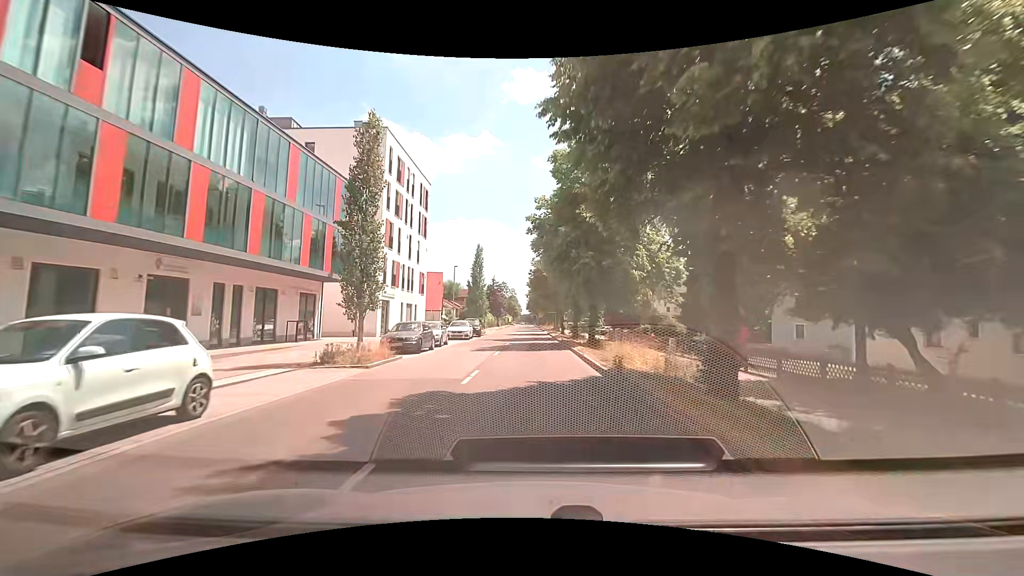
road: secondary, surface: asphalt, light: Day
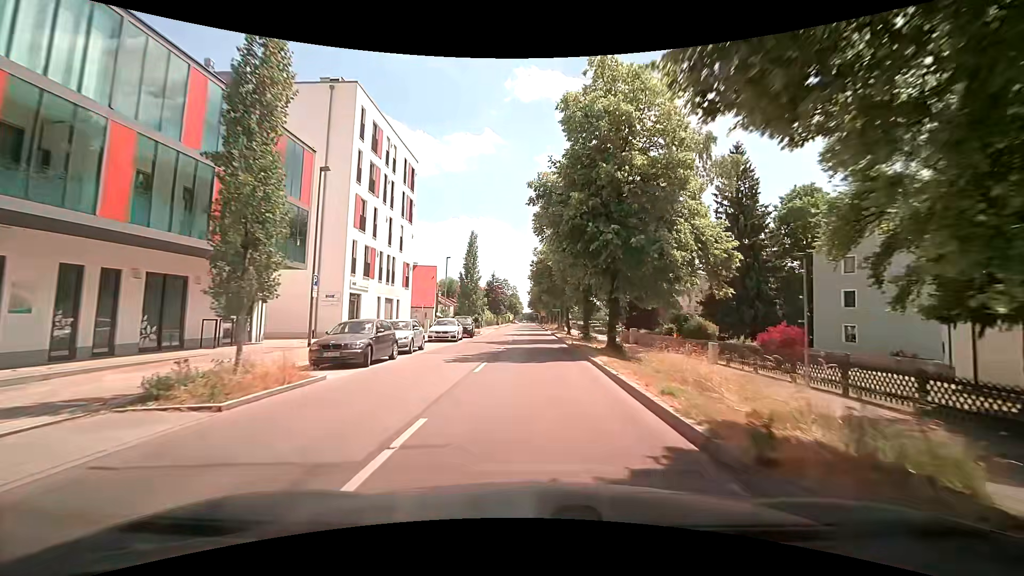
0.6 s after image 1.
(0.0, +7.0) m; -1°
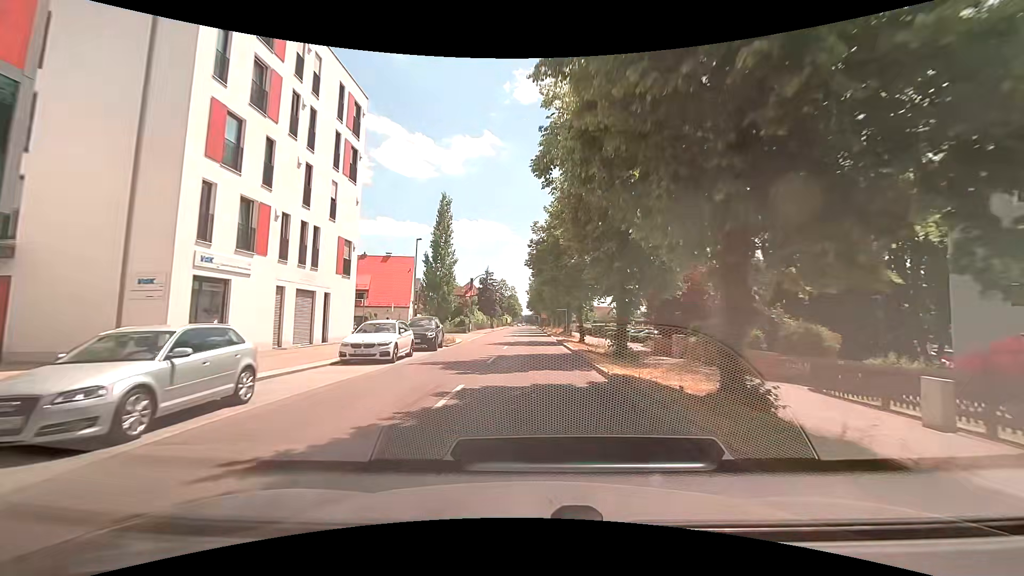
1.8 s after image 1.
(+0.1, +14.1) m; 0°
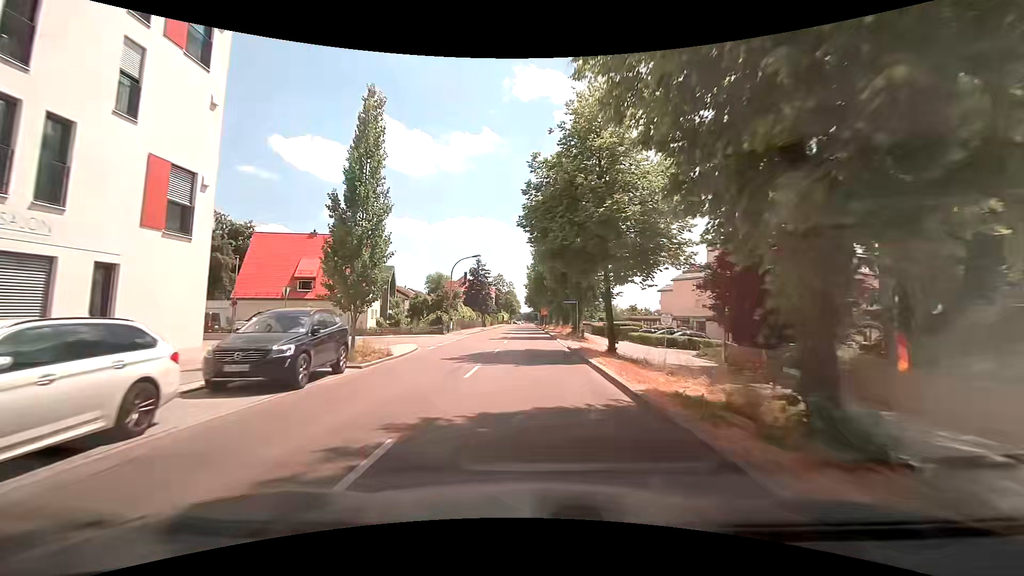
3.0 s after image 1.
(0.0, +14.1) m; 0°
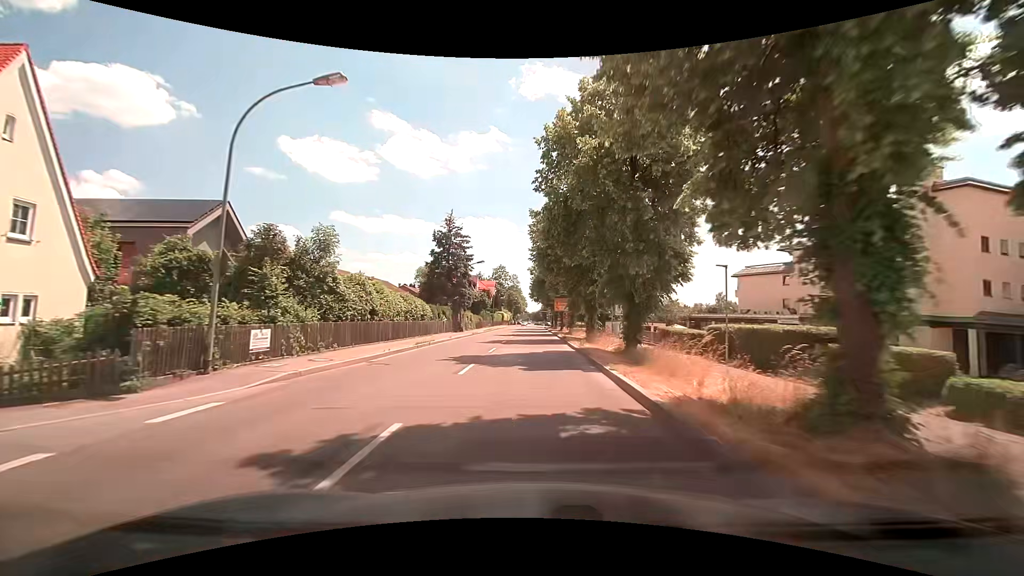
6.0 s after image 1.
(-0.1, +35.3) m; -1°
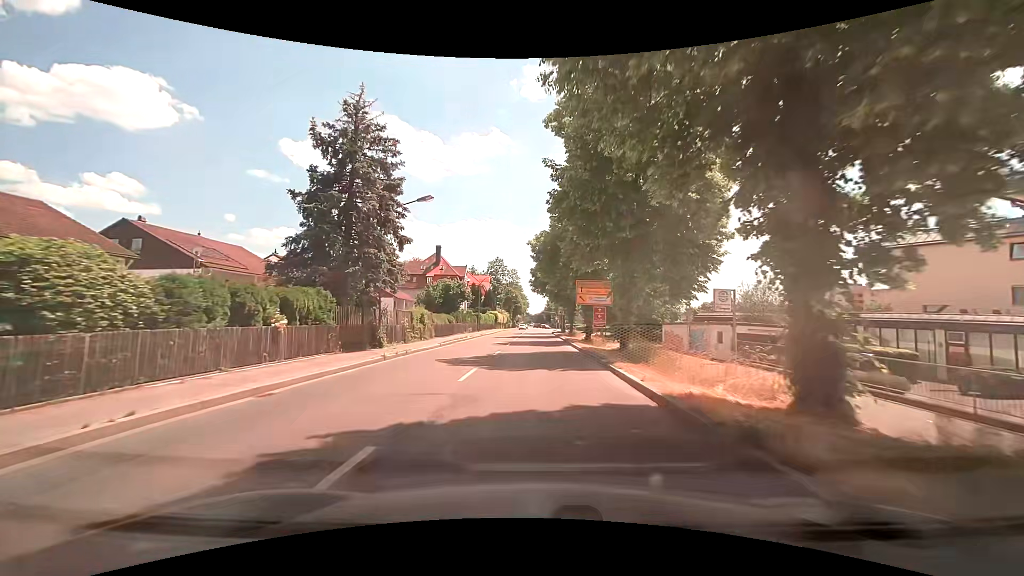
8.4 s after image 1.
(-0.1, +28.0) m; 0°
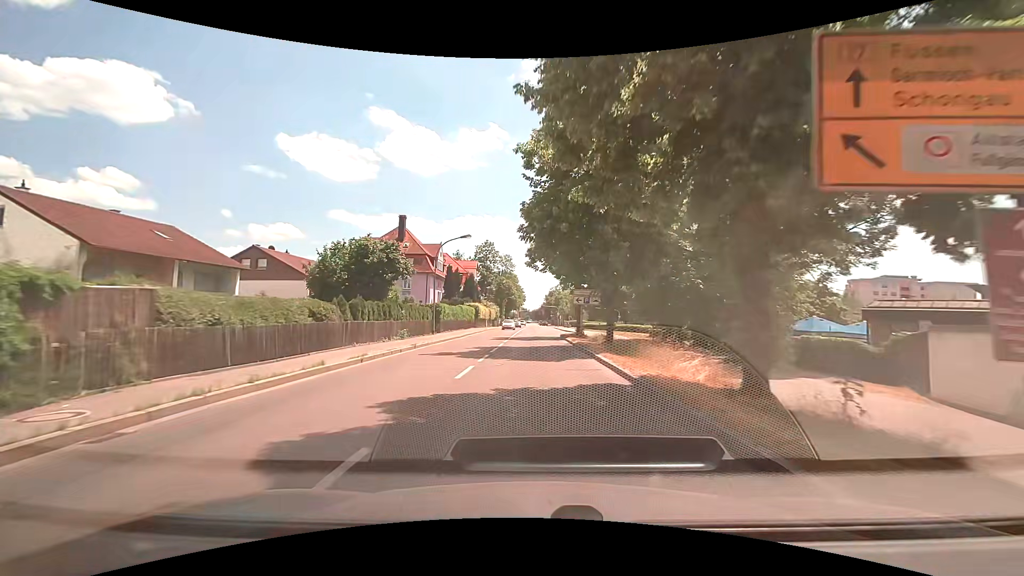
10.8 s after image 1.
(-0.1, +27.3) m; 0°
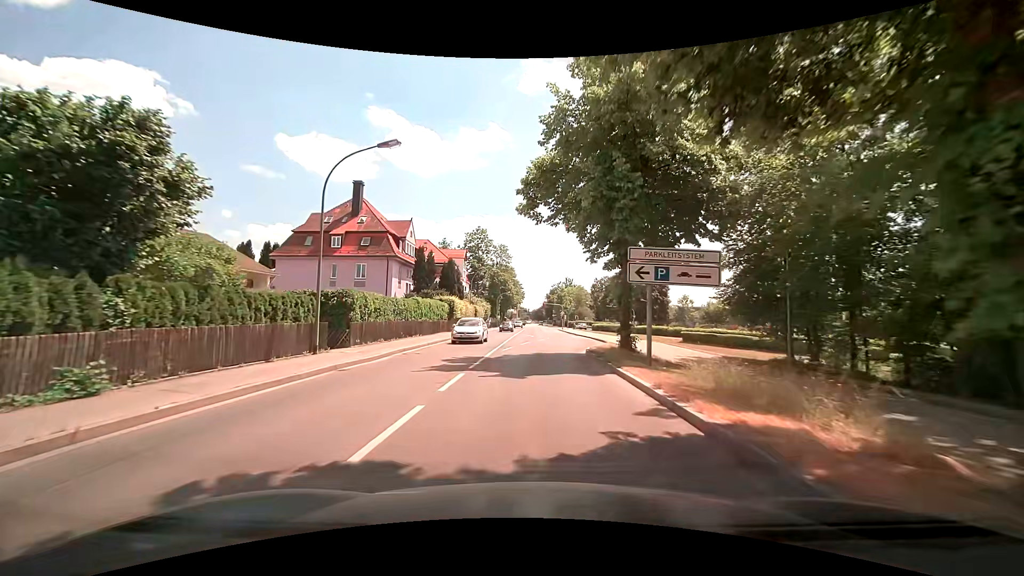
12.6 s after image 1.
(0.0, +19.9) m; 0°
(0, +10) (0, +20) (0, +30) (0, +40) (0, +50) (0, +60) (0, +70) (0, +80) (0, +90) (0, +100) m
